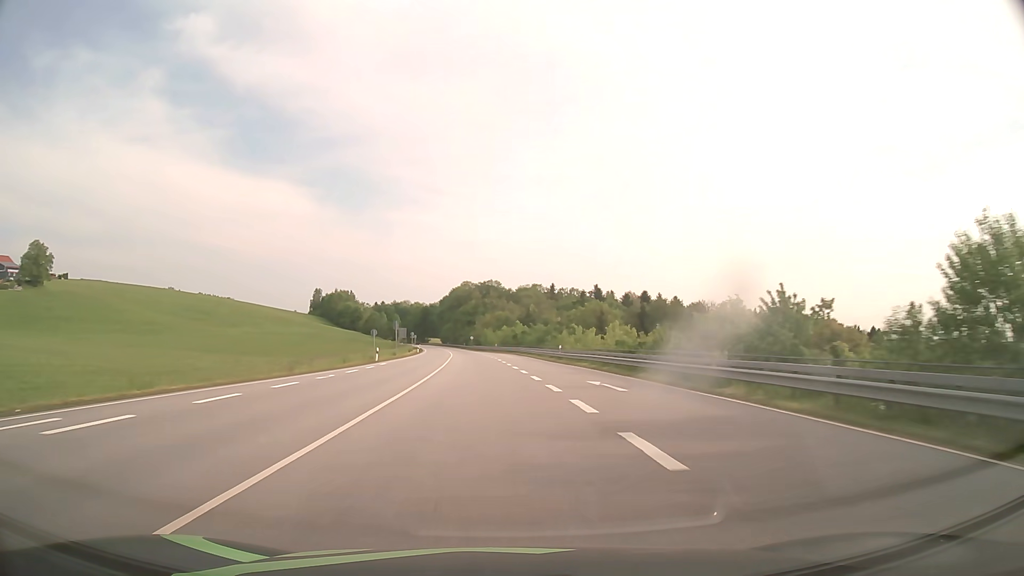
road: primary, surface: asphalt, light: Day
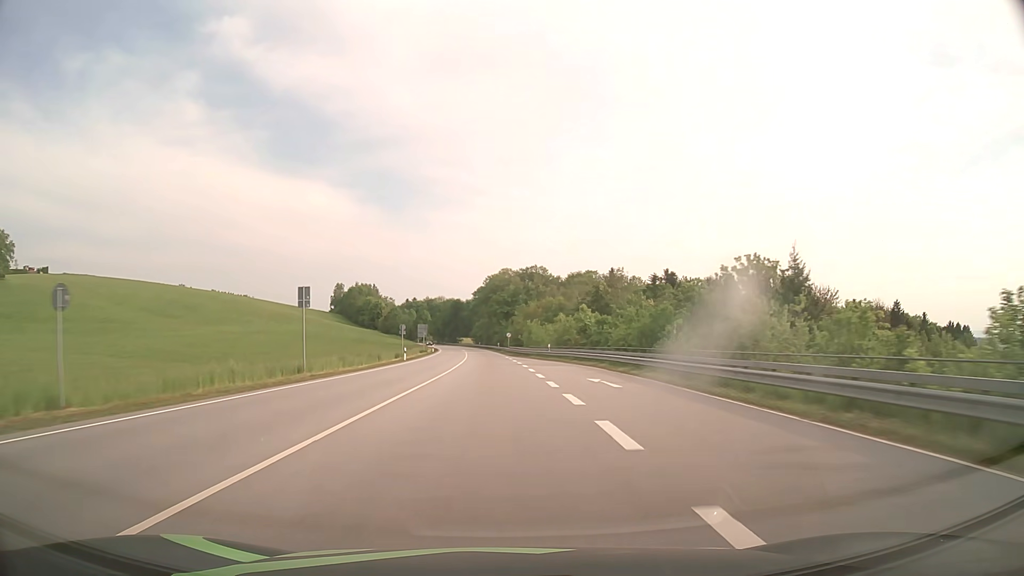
(-1.4, +46.9) m; -4°
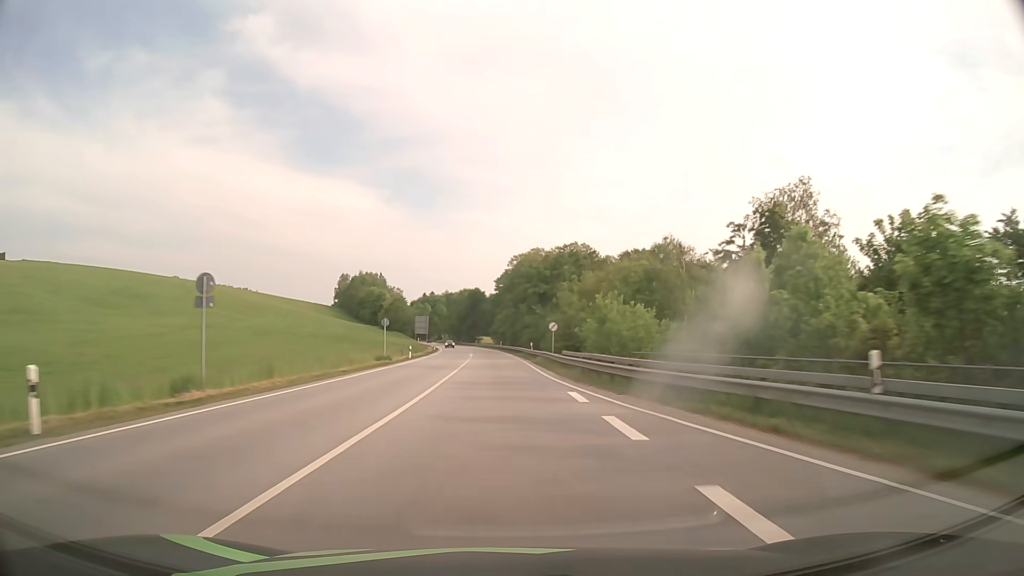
(-1.1, +47.2) m; -2°
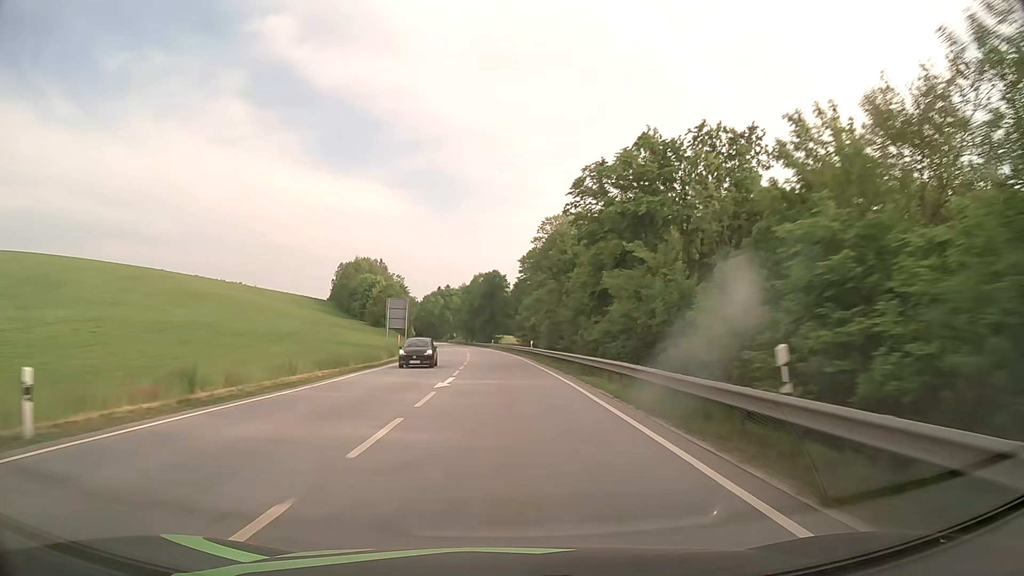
(-0.8, +47.6) m; -2°
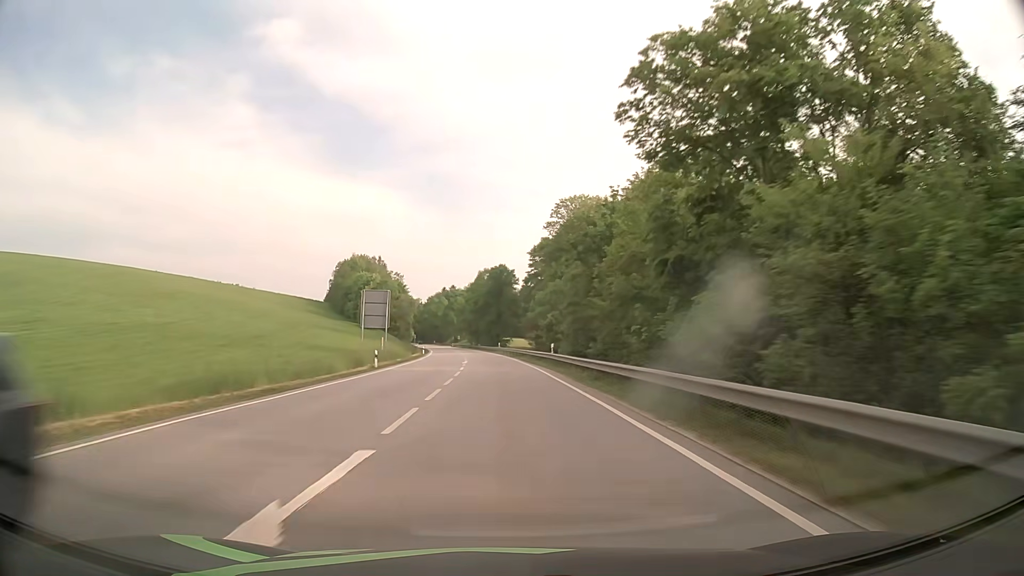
(-0.1, +15.9) m; -1°
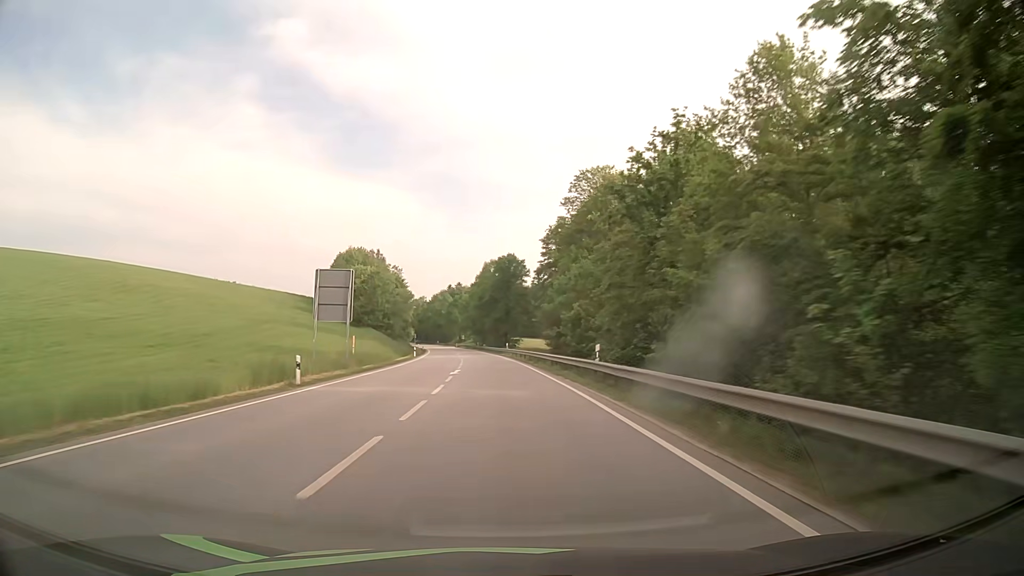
(-0.1, +16.0) m; -1°
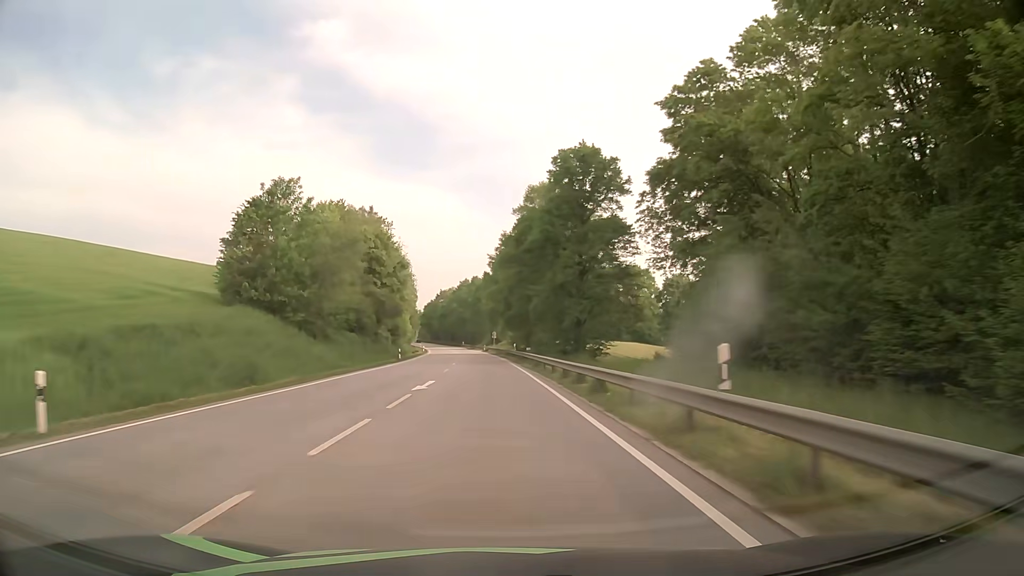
(-1.8, +64.2) m; -4°
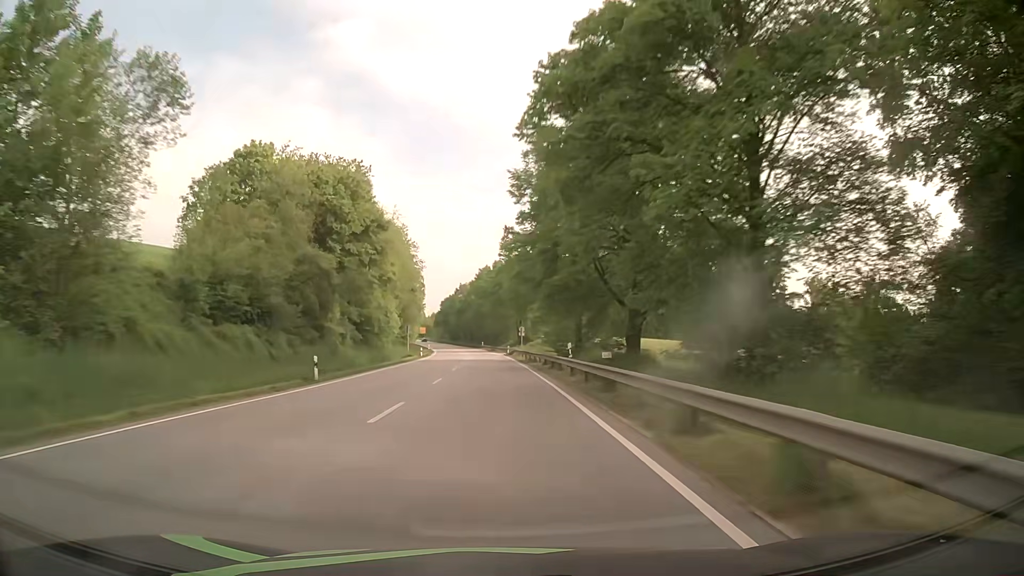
(-0.6, +32.3) m; -2°
(0, +10) (0, +20) (0, +30) (-1, +40) (-1, +50) (-2, +60) (-2, +70) (-3, +80) (-4, +90) (-5, +100) m
